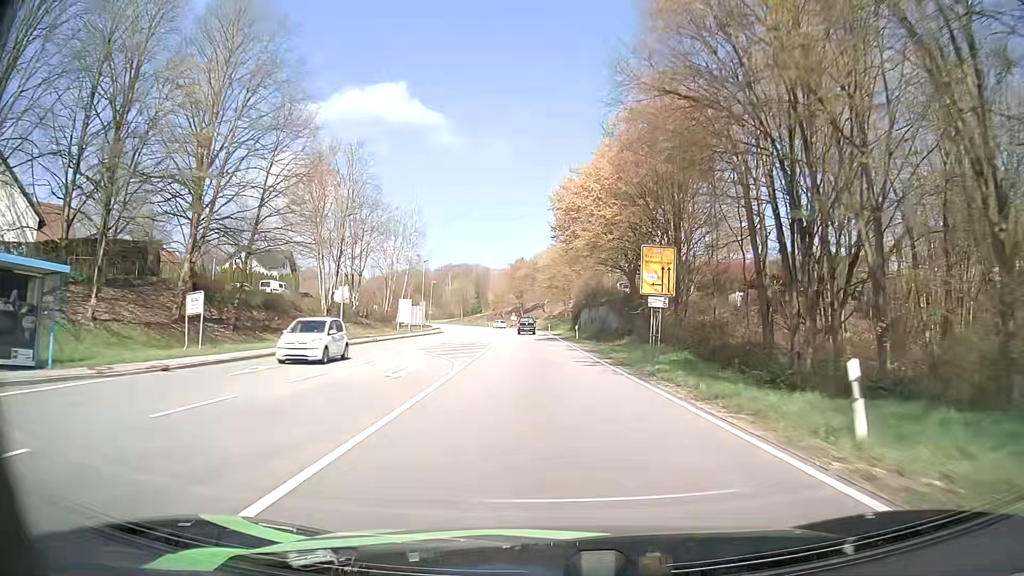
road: primary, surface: asphalt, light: Day
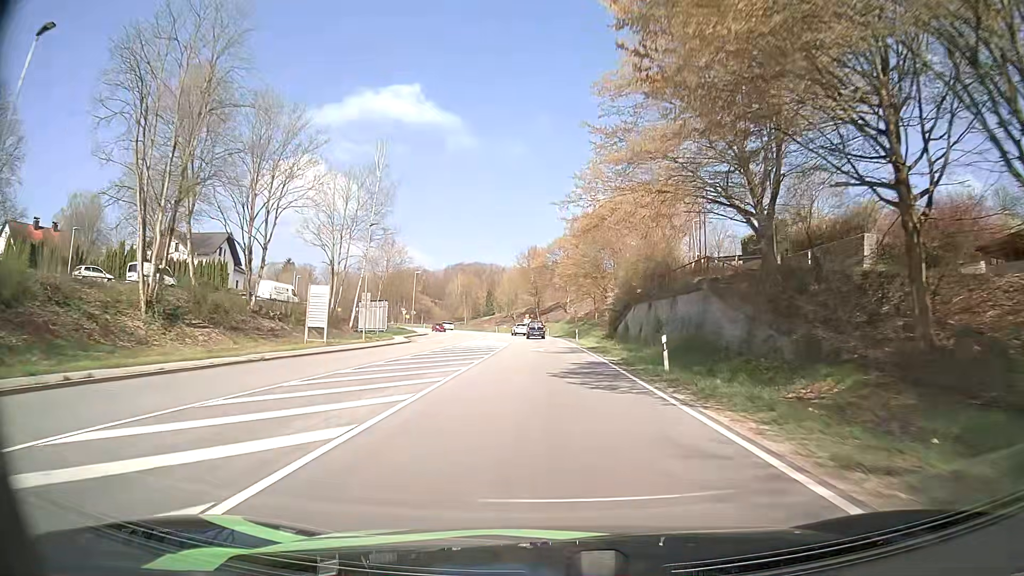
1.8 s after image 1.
(-0.6, +32.4) m; -2°
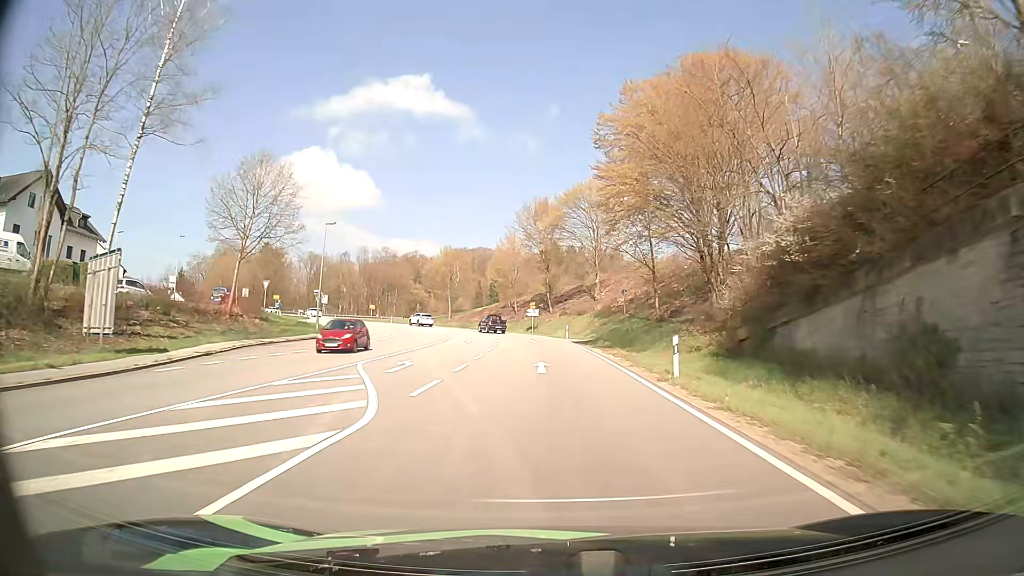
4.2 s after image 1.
(-0.2, +42.2) m; -1°
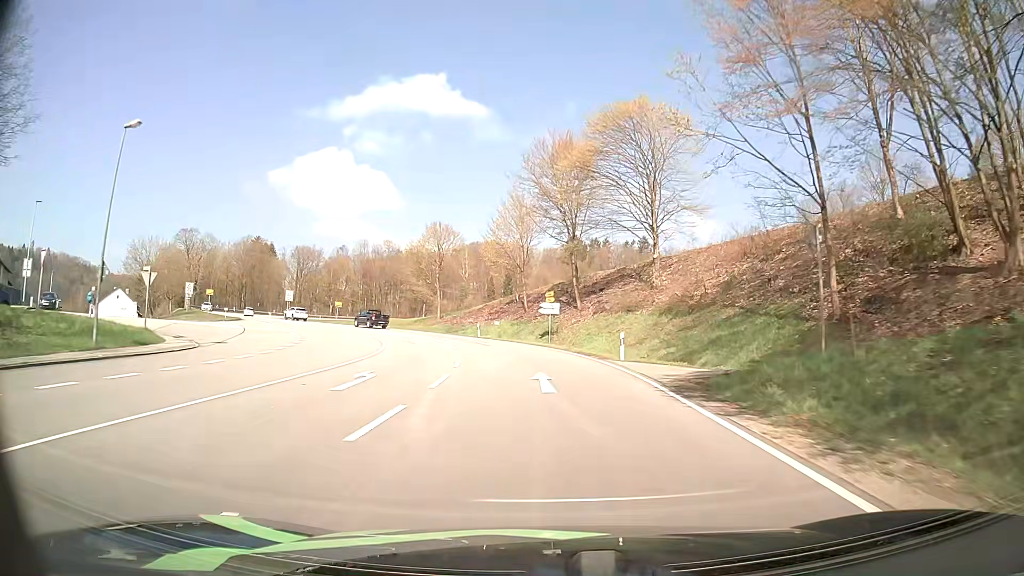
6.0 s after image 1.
(-0.3, +28.5) m; -2°
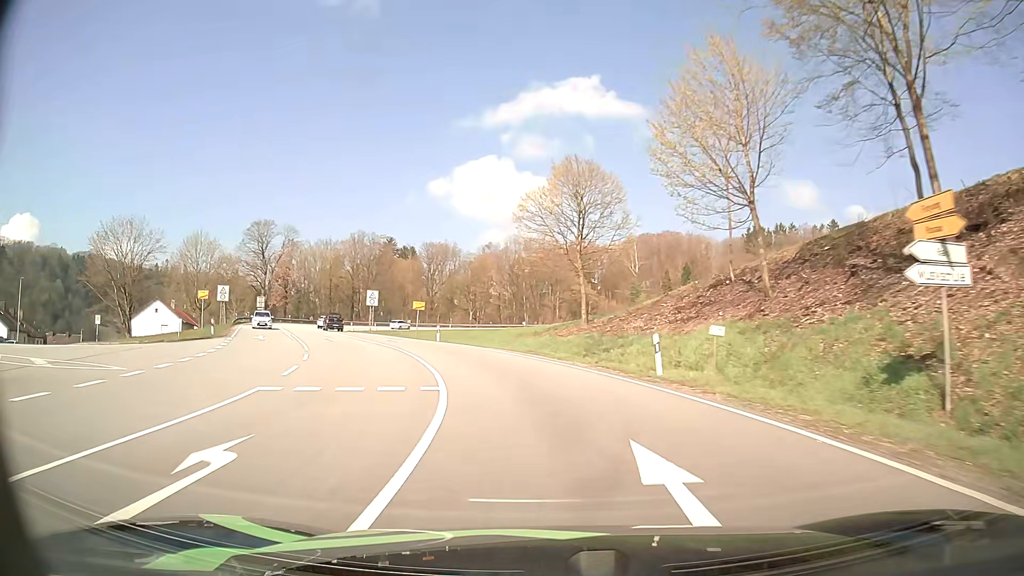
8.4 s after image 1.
(-3.1, +34.6) m; -14°
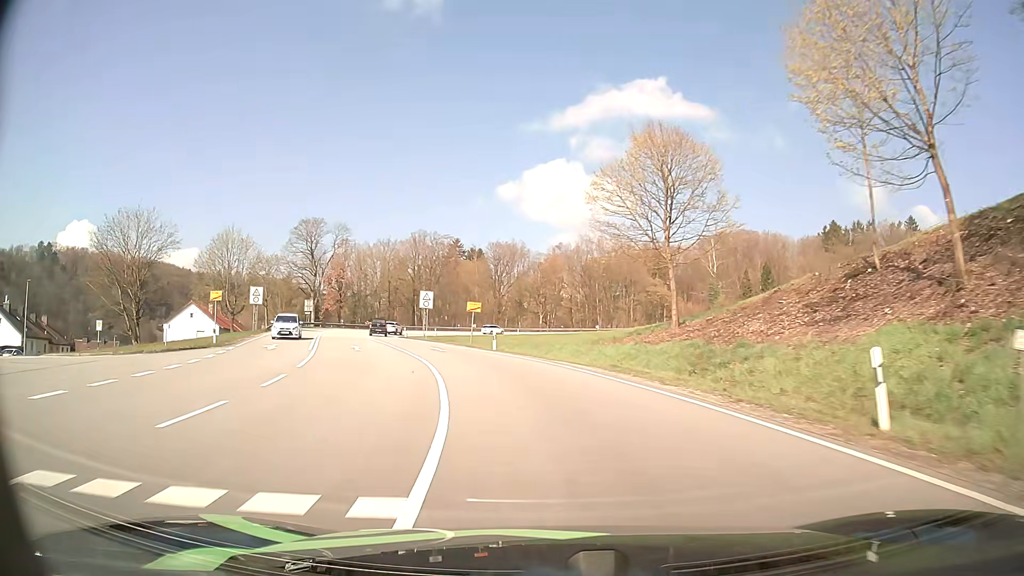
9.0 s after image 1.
(-0.5, +8.7) m; -6°
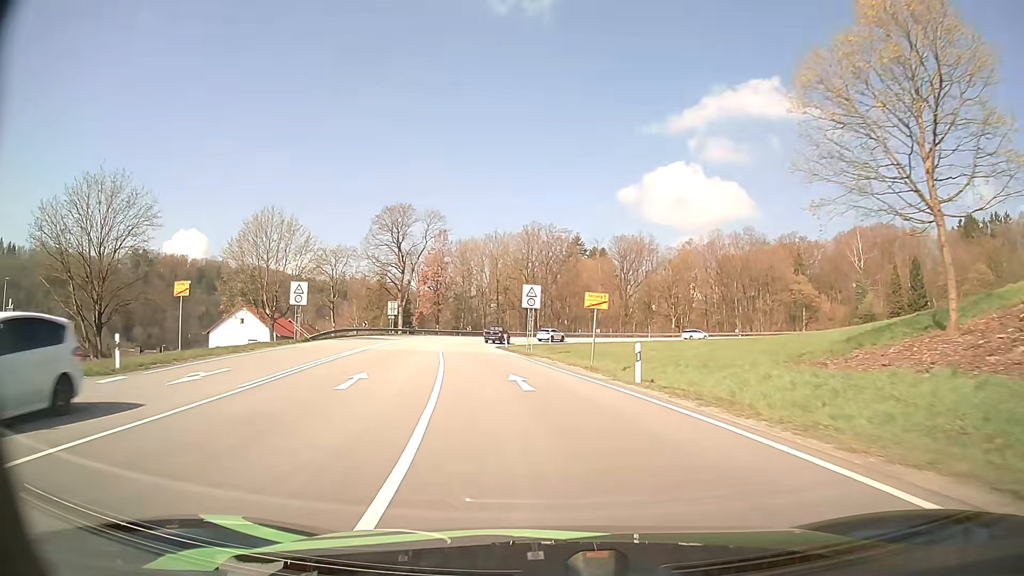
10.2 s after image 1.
(-1.8, +17.7) m; -11°
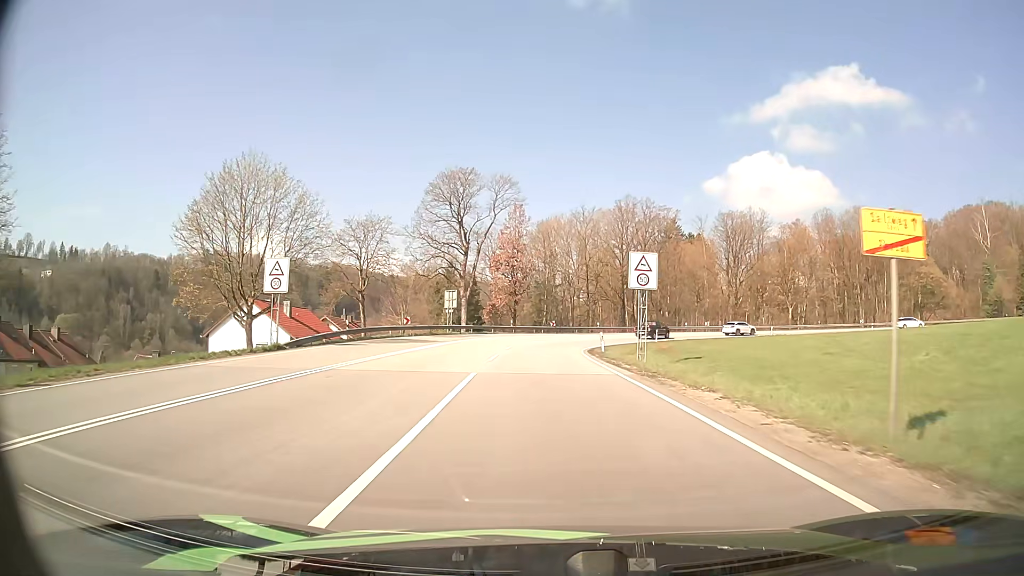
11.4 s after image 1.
(-1.3, +18.4) m; -7°
(0, +10) (0, +20) (0, +30) (+1, +40) (+2, +50) (+5, +59) (+10, +68) (+17, +76) (+25, +82) (+34, +85) m
